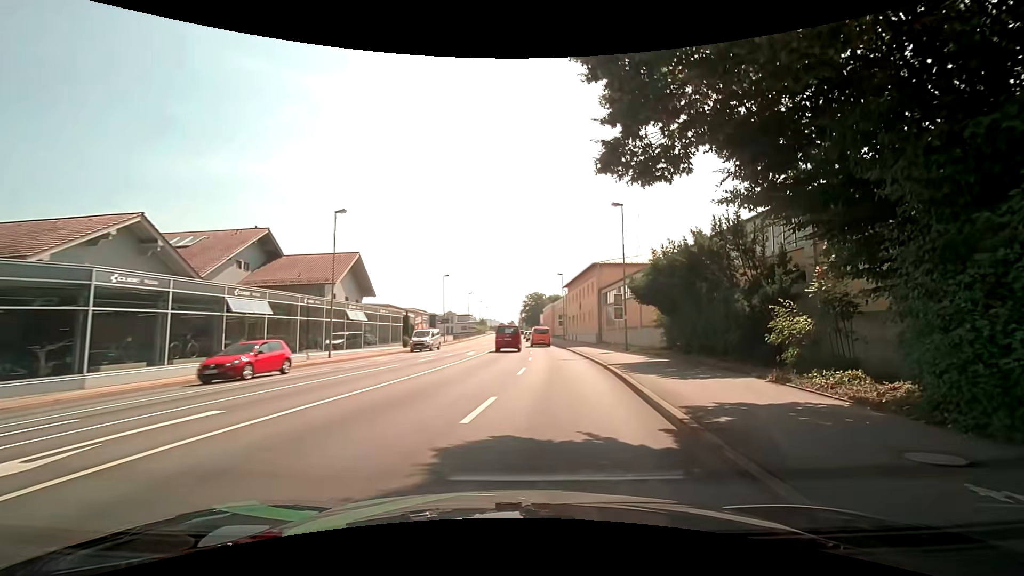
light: Day
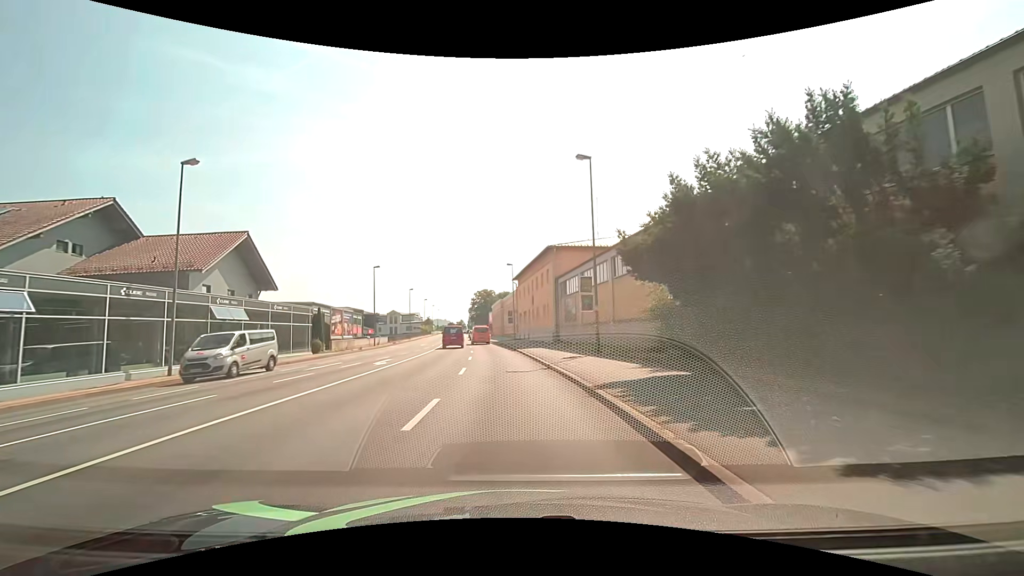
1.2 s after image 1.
(+0.8, +9.9) m; +6°
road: primary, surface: asphalt
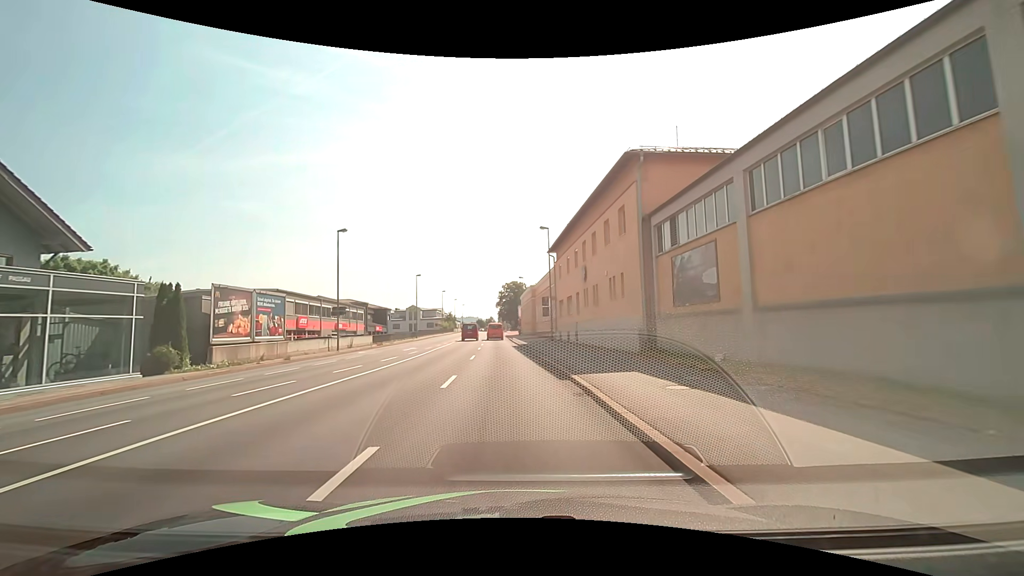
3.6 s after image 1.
(-0.2, +22.6) m; -2°
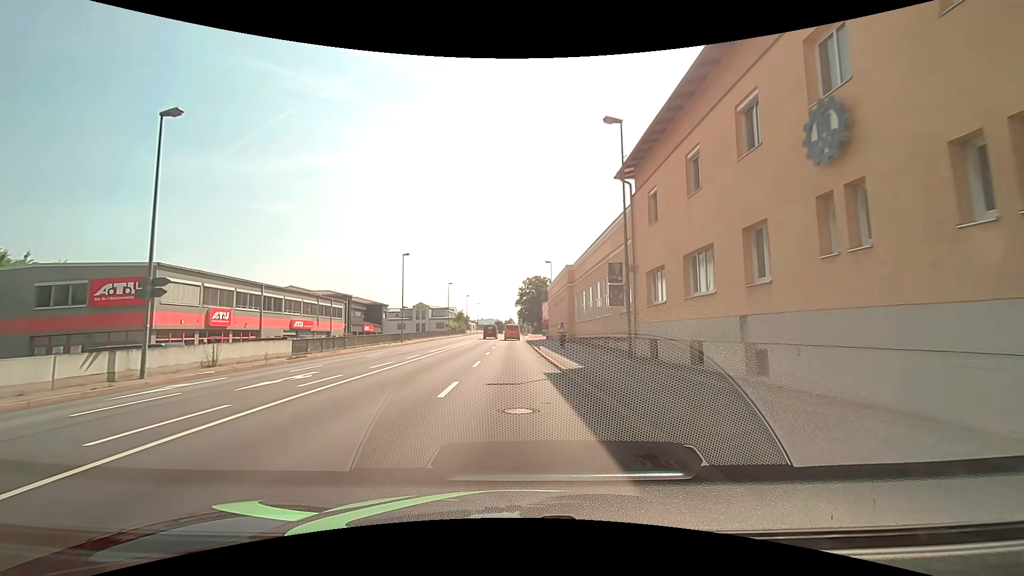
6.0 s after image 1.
(-1.0, +23.5) m; -3°
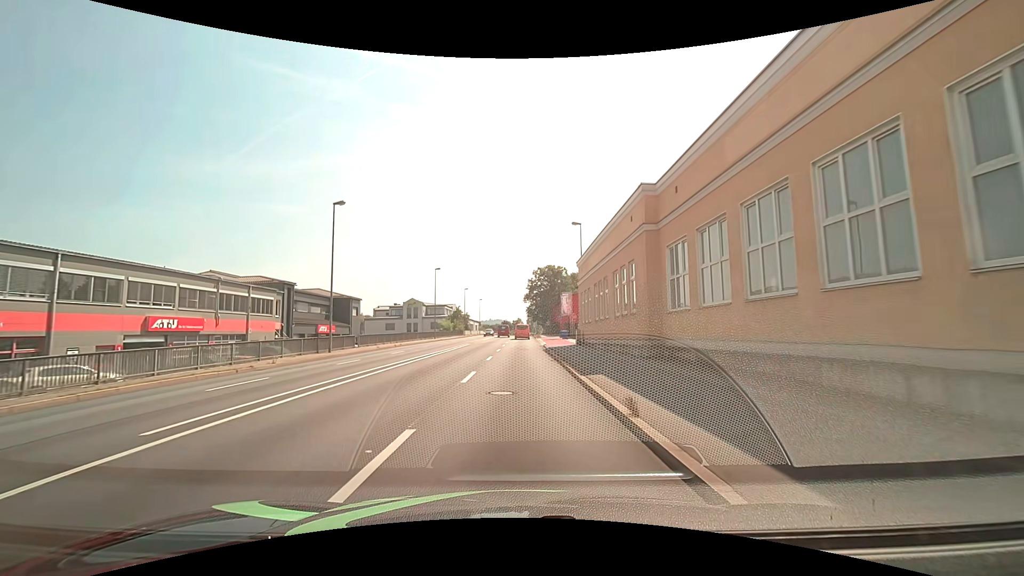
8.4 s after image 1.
(-0.3, +24.2) m; -1°
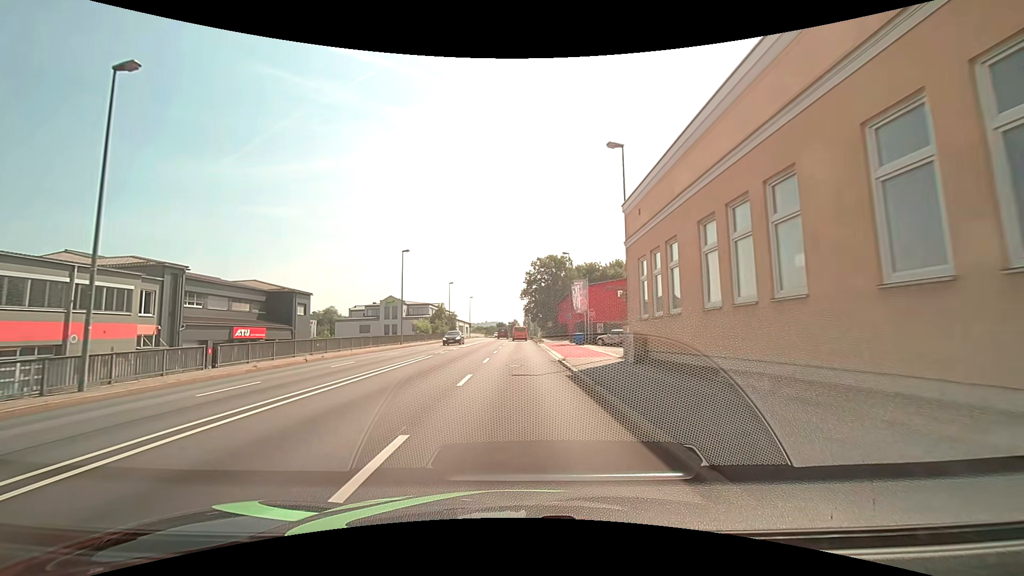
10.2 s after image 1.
(0.0, +18.5) m; 0°
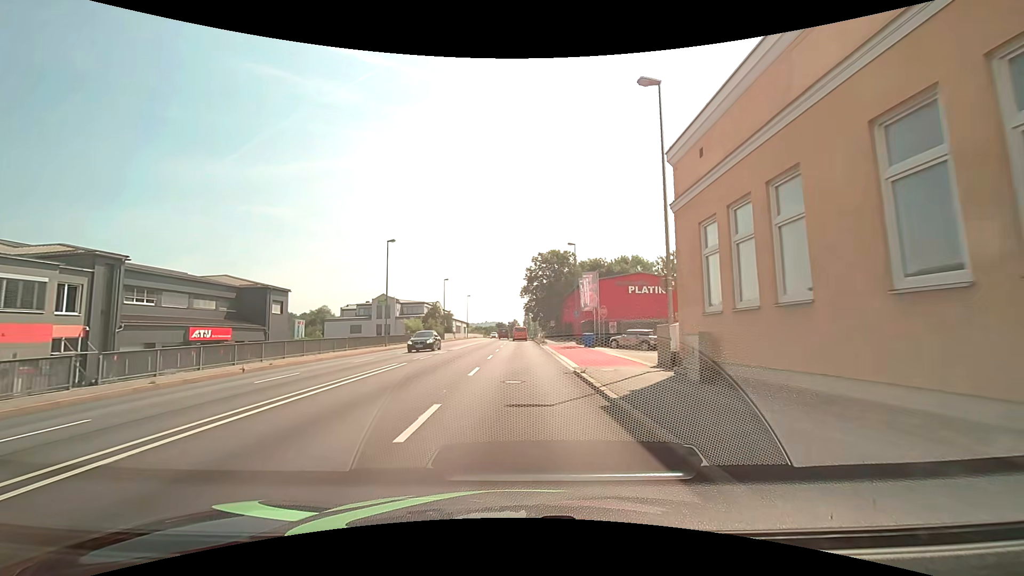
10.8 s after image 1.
(0.0, +6.3) m; 0°
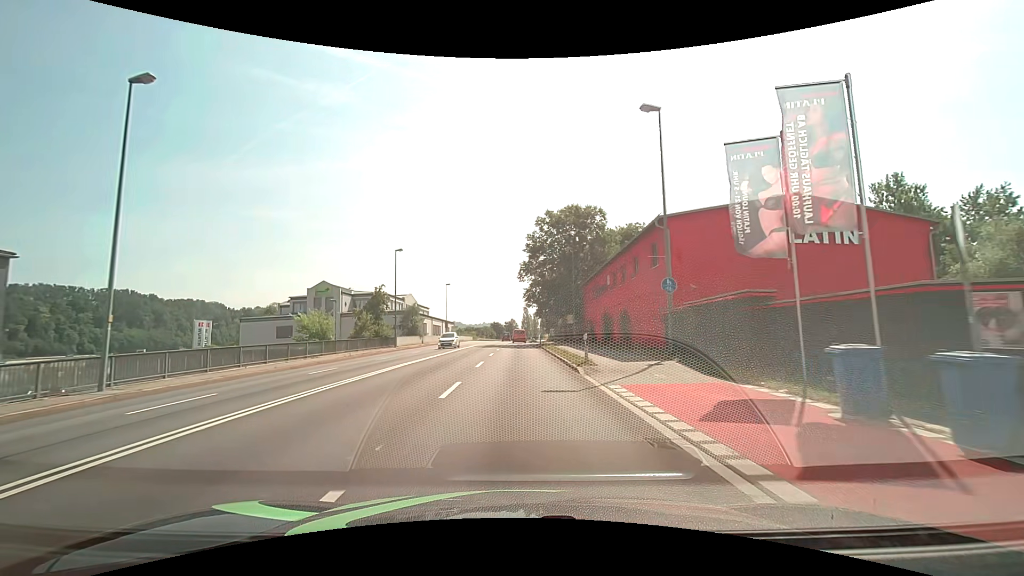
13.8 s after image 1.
(+0.2, +32.2) m; 0°
(0, +10) (0, +20) (0, +30) (0, +40) (0, +50) (0, +60) (0, +70) (0, +80) (0, +90) (0, +100) m
